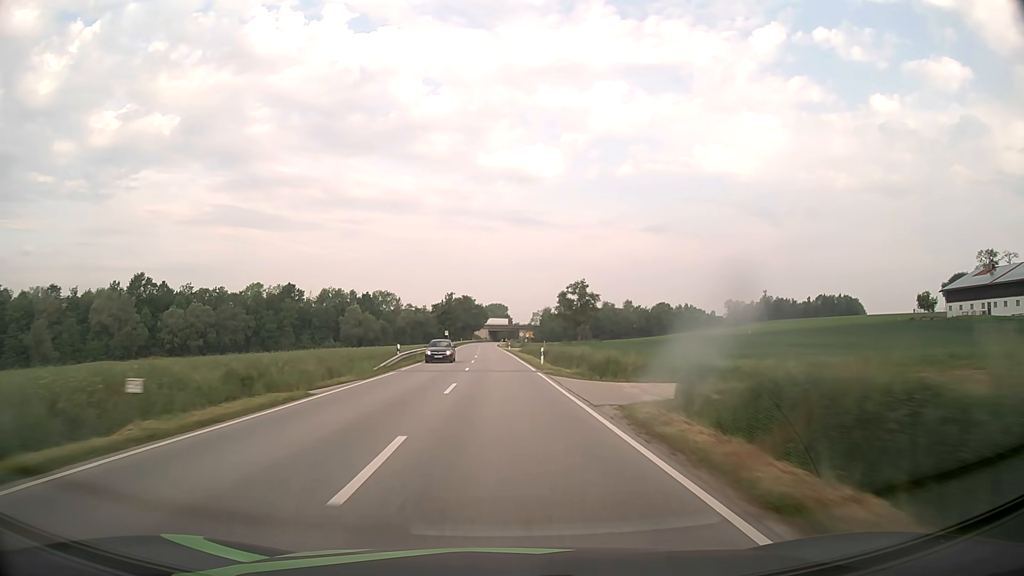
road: secondary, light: Day
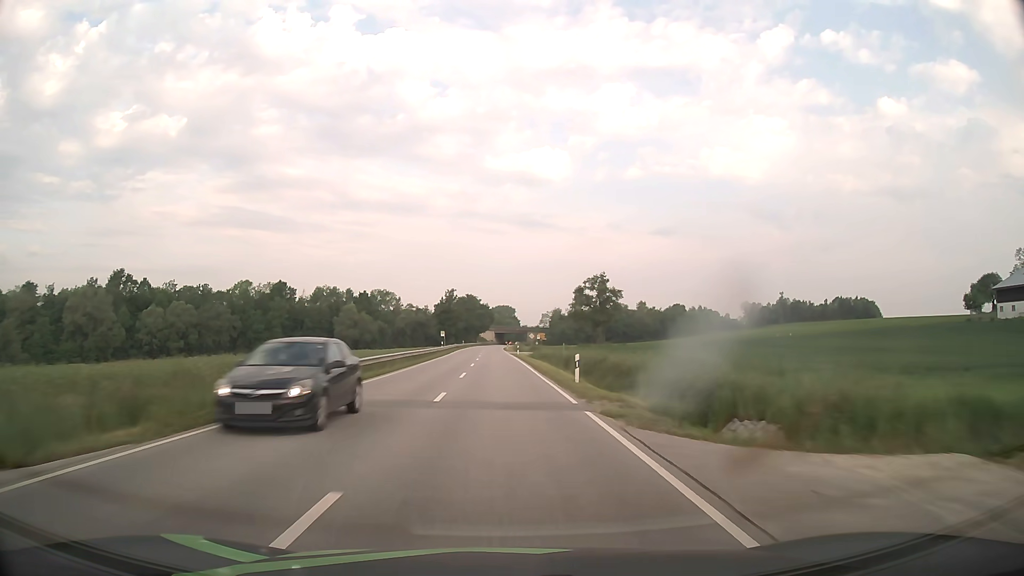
(-0.1, +15.8) m; -1°
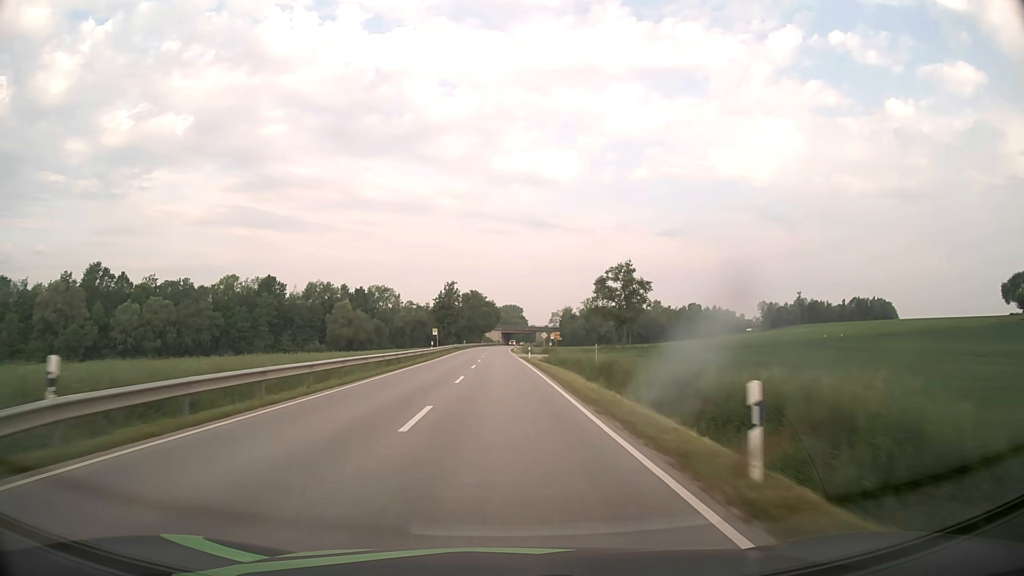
(-0.1, +15.8) m; -1°
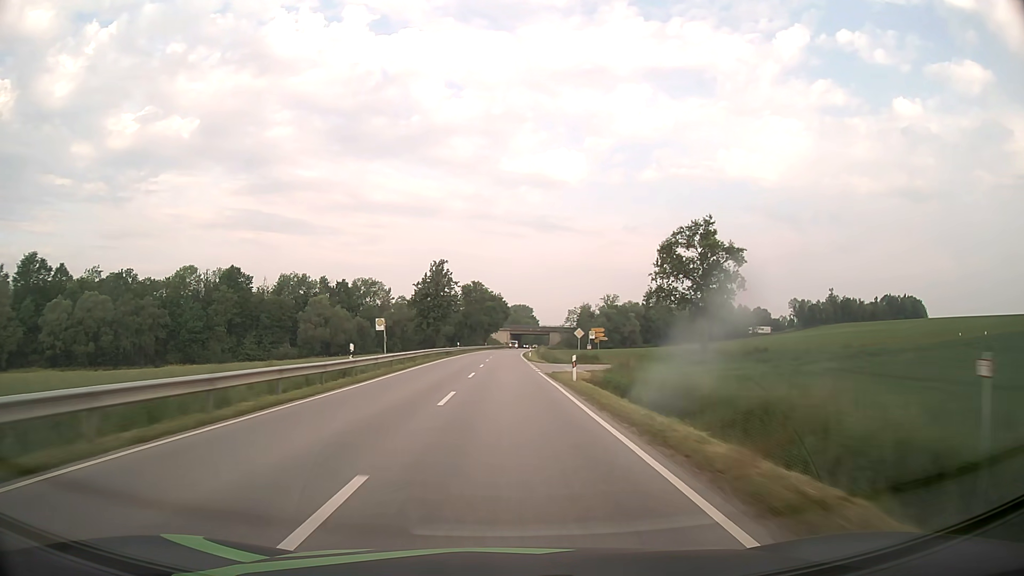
(-0.3, +31.6) m; -1°
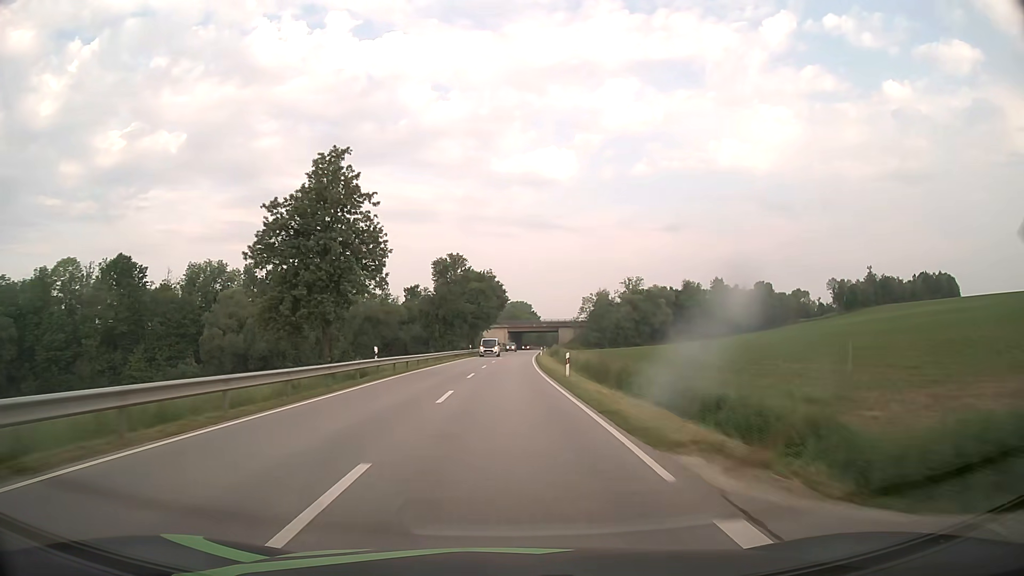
(0.0, +47.4) m; 0°
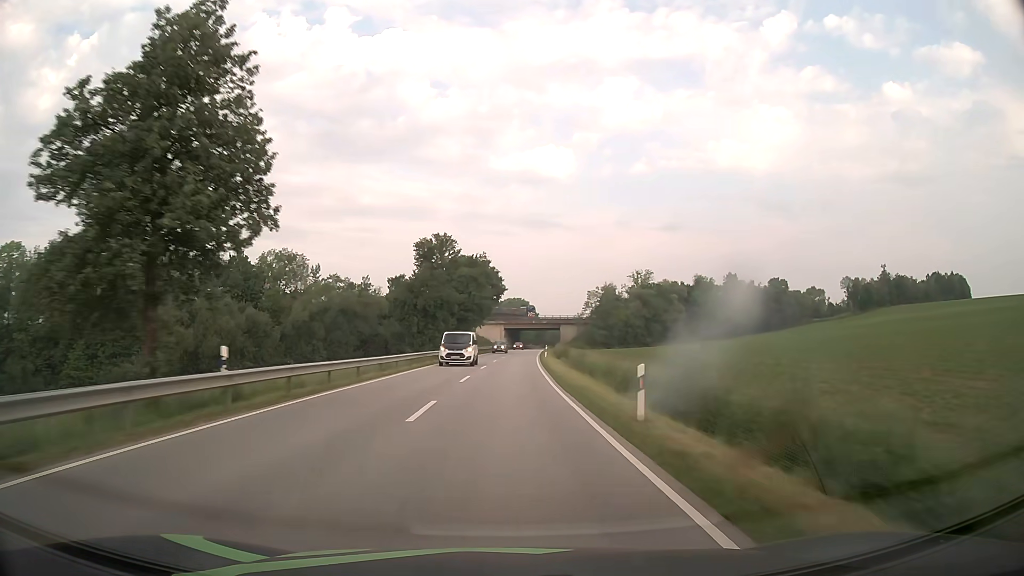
(0.0, +15.8) m; 0°
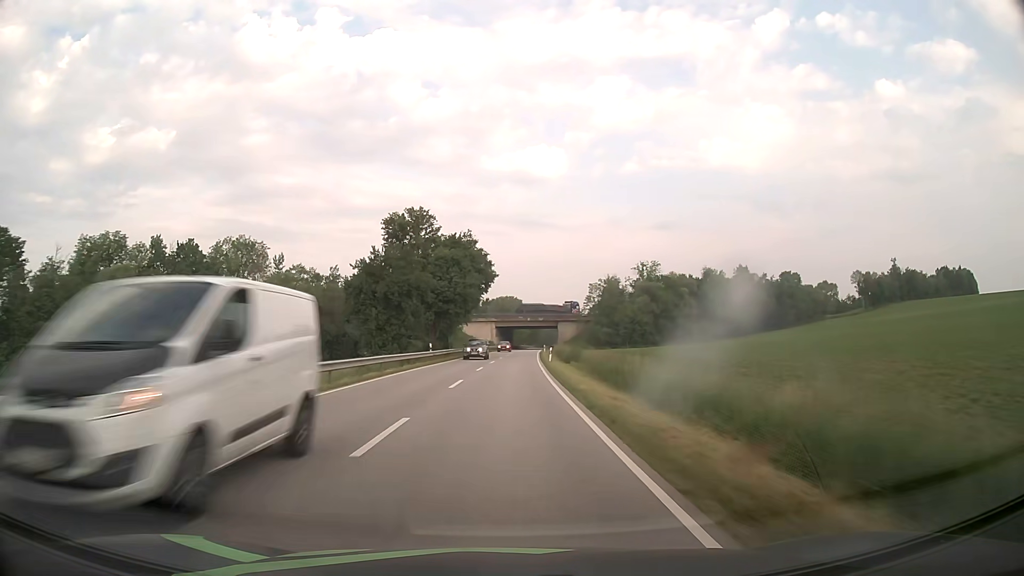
(+0.1, +15.8) m; +1°
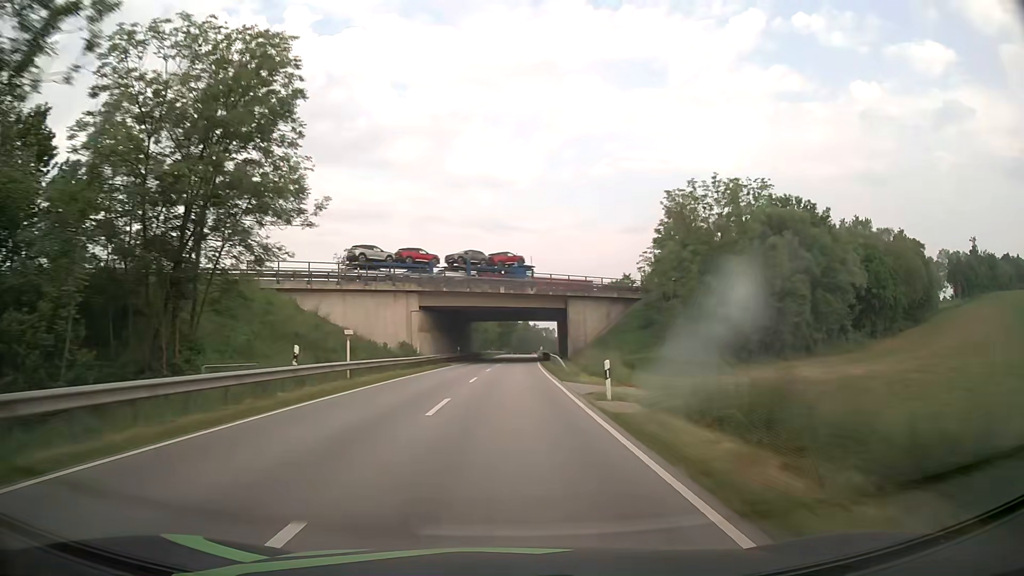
(+1.7, +78.9) m; +3°
(0, +10) (0, +20) (0, +30) (0, +40) (+1, +50) (+1, +60) (+1, +70) (+2, +80) (+2, +90) (+3, +100) m
